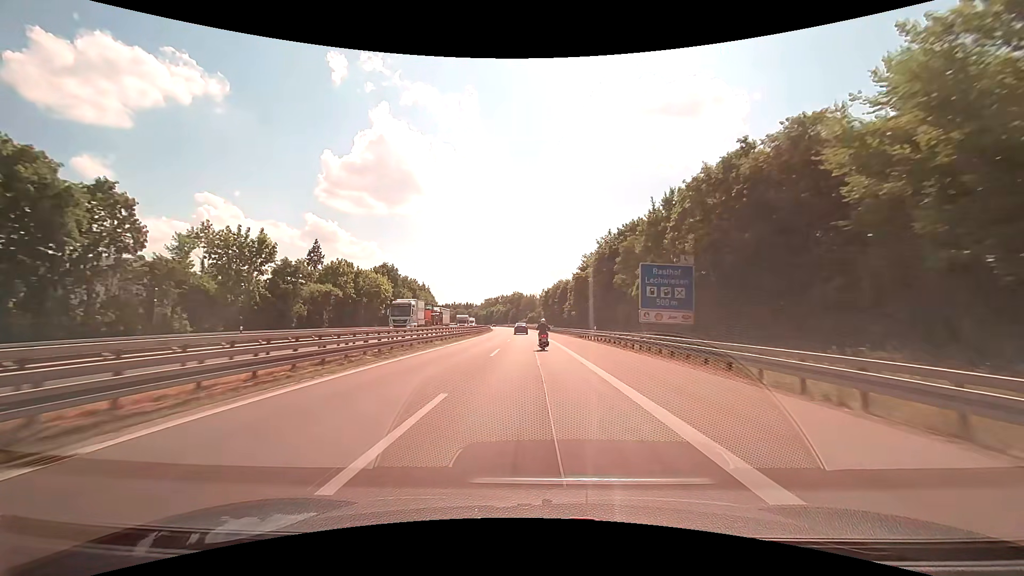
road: motorway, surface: asphalt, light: Day
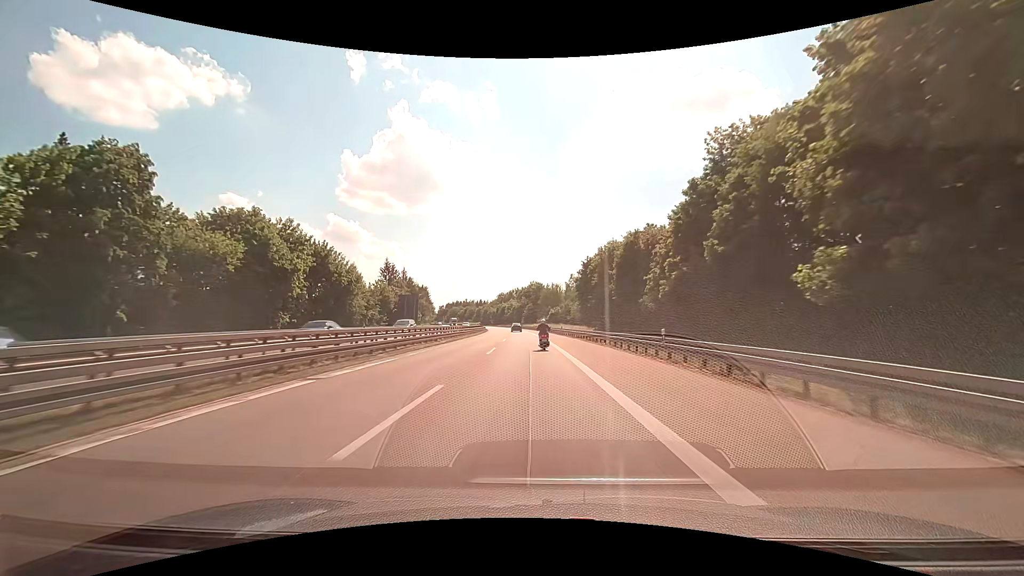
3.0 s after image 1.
(-1.4, +70.5) m; -2°
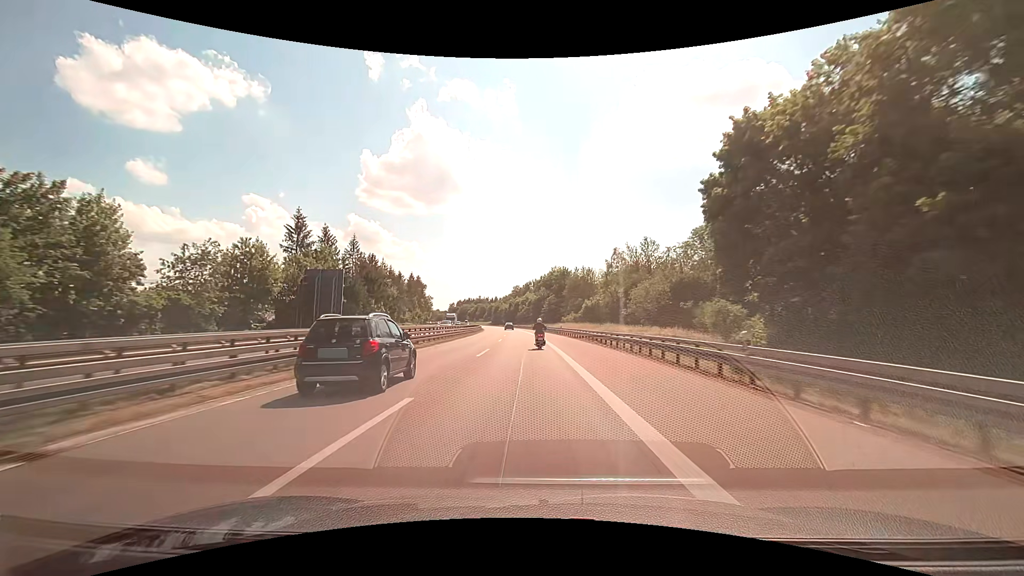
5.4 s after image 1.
(-1.1, +56.2) m; -2°
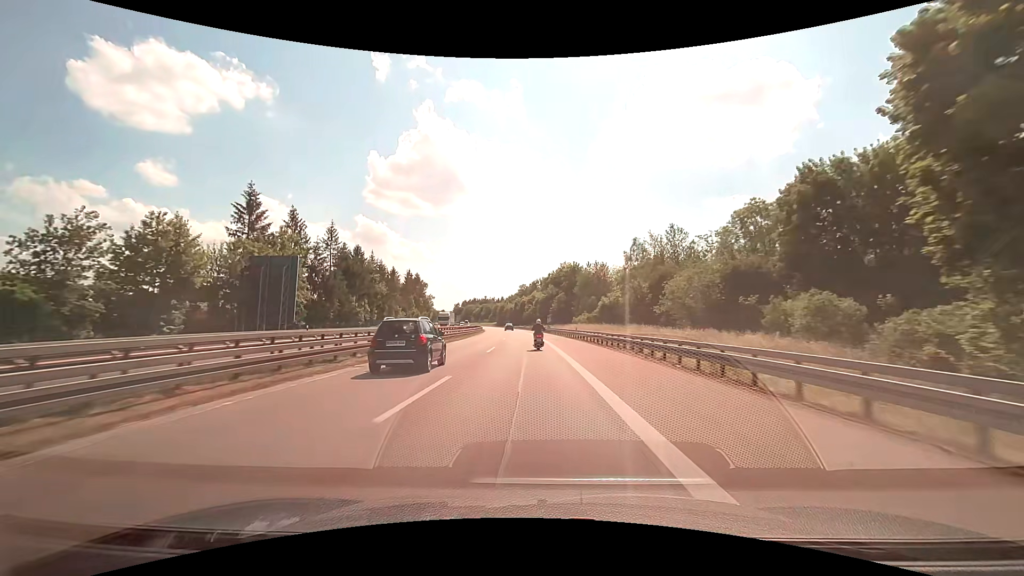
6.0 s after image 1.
(-0.1, +14.0) m; -1°
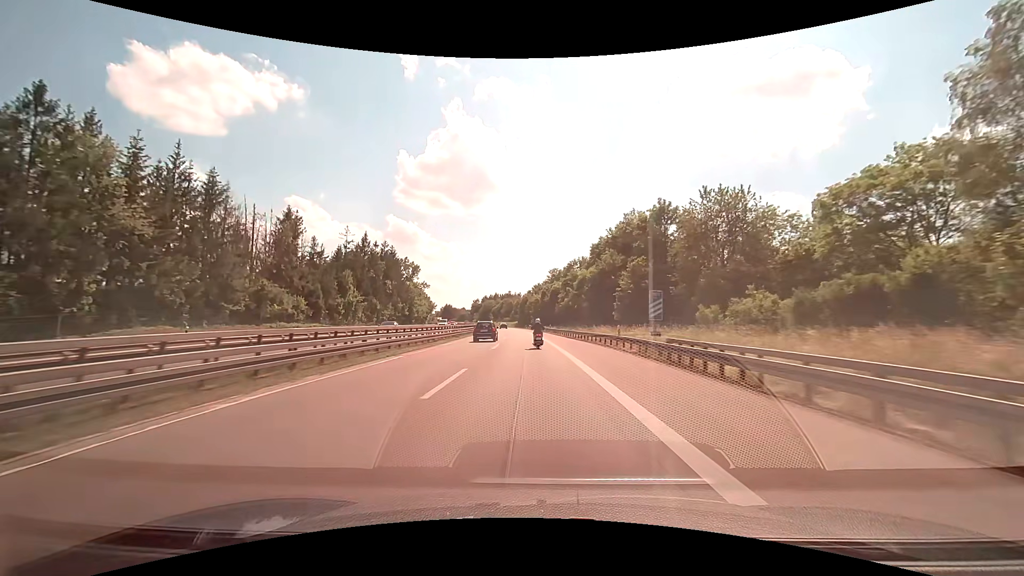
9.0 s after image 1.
(-2.2, +70.0) m; -3°
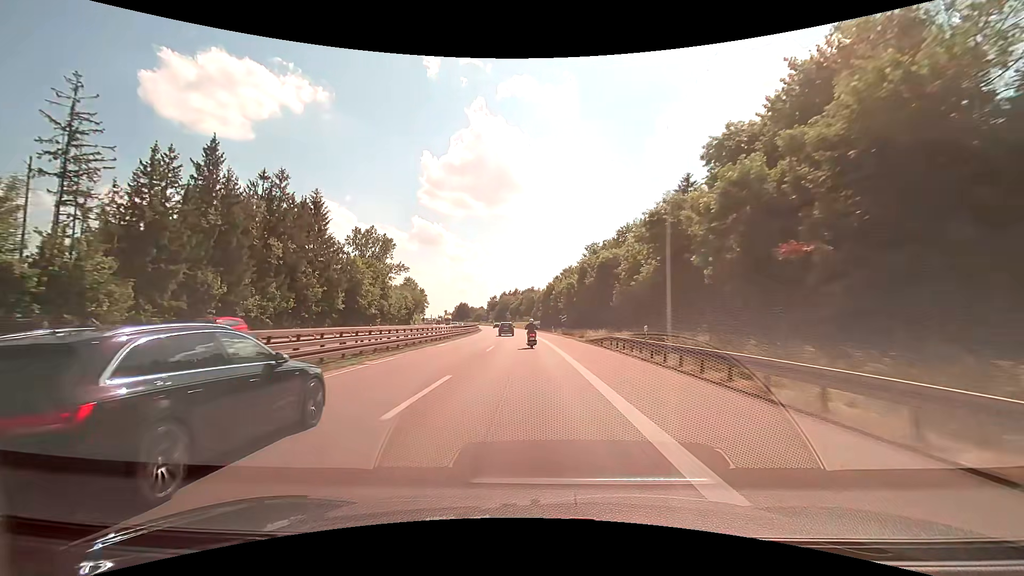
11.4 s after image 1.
(-1.3, +56.0) m; -3°
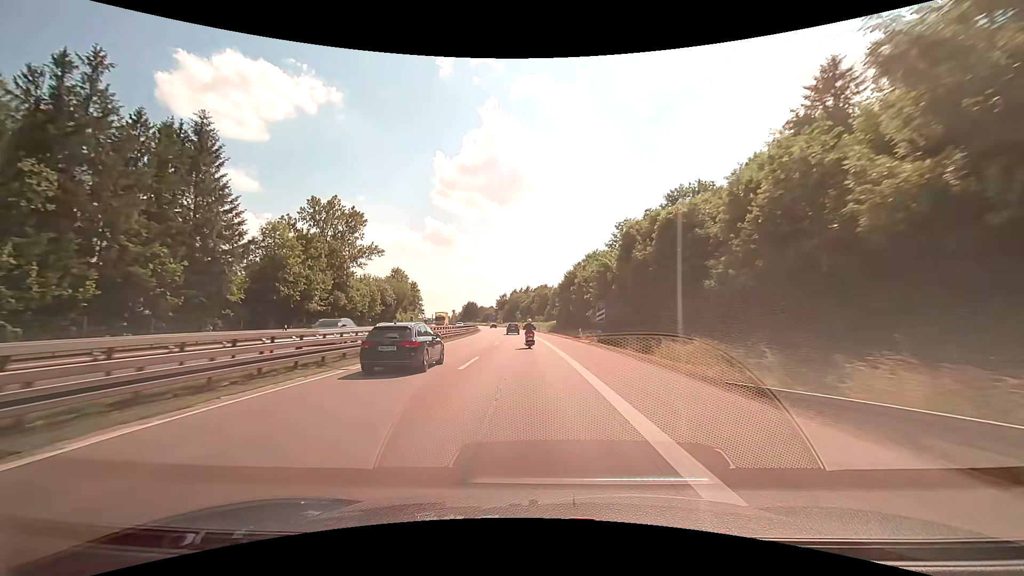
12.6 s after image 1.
(-0.4, +28.1) m; -1°
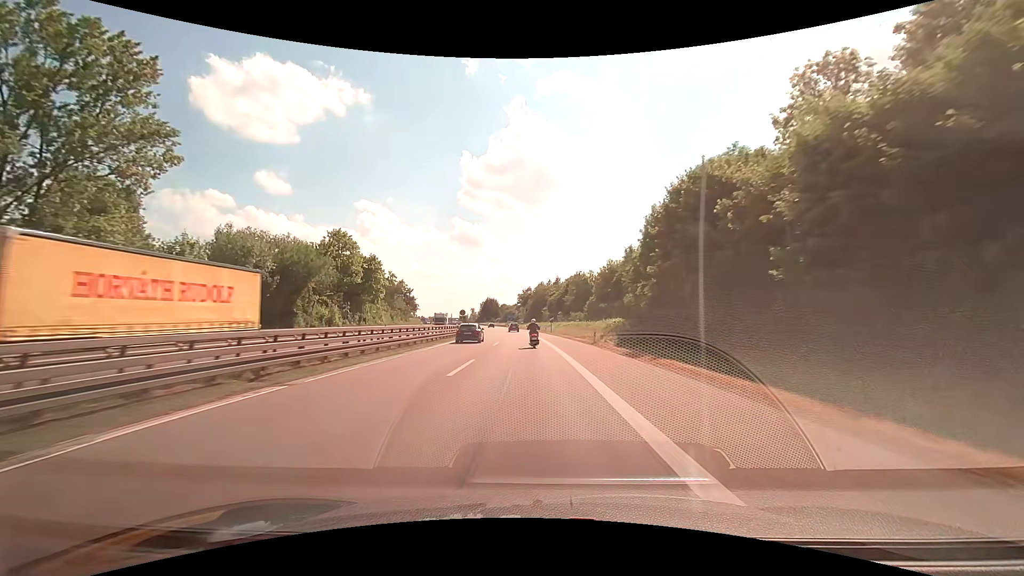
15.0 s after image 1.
(-1.6, +56.2) m; -3°
(0, +10) (0, +20) (0, +30) (-1, +40) (-1, +50) (-2, +60) (-2, +70) (-3, +80) (-4, +90) (-5, +100) m
